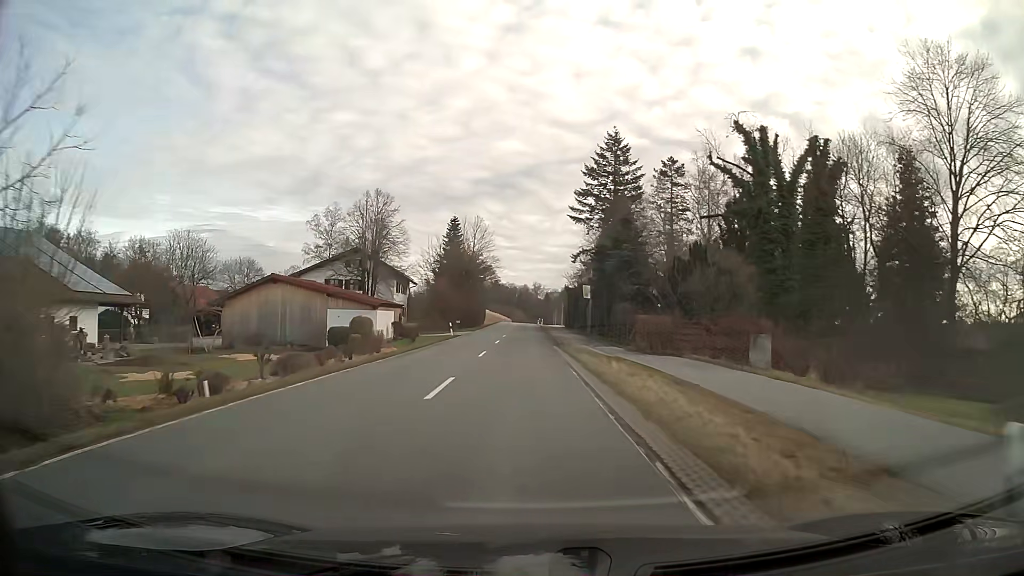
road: secondary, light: Day
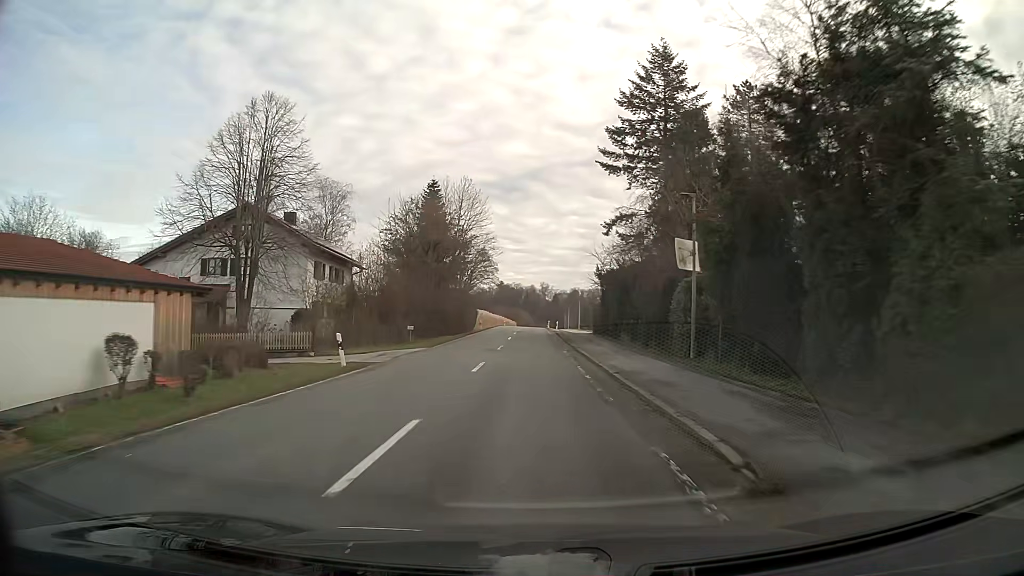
(-0.3, +30.7) m; -1°
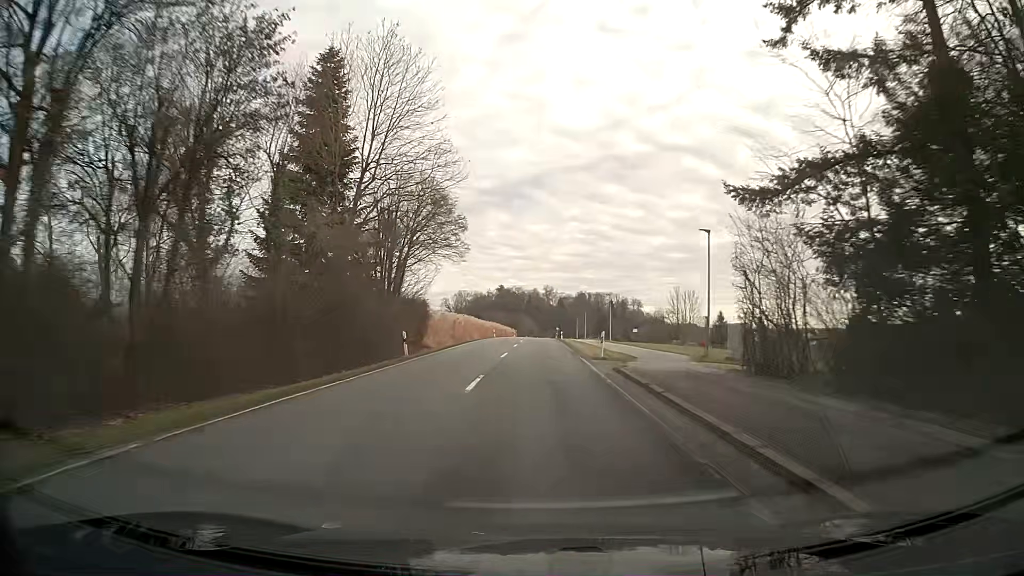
(-0.1, +41.5) m; 0°
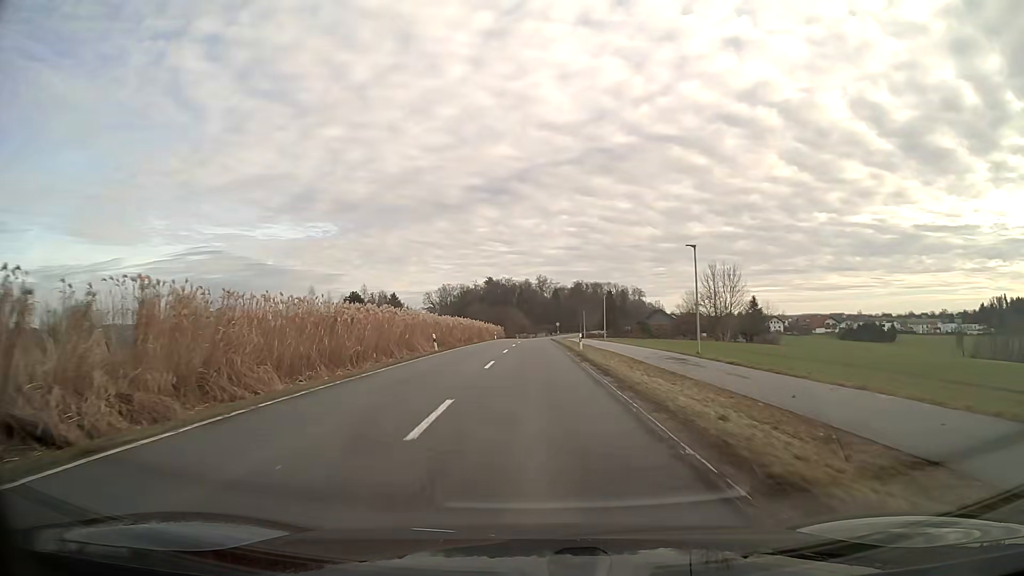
(+0.1, +41.7) m; 0°
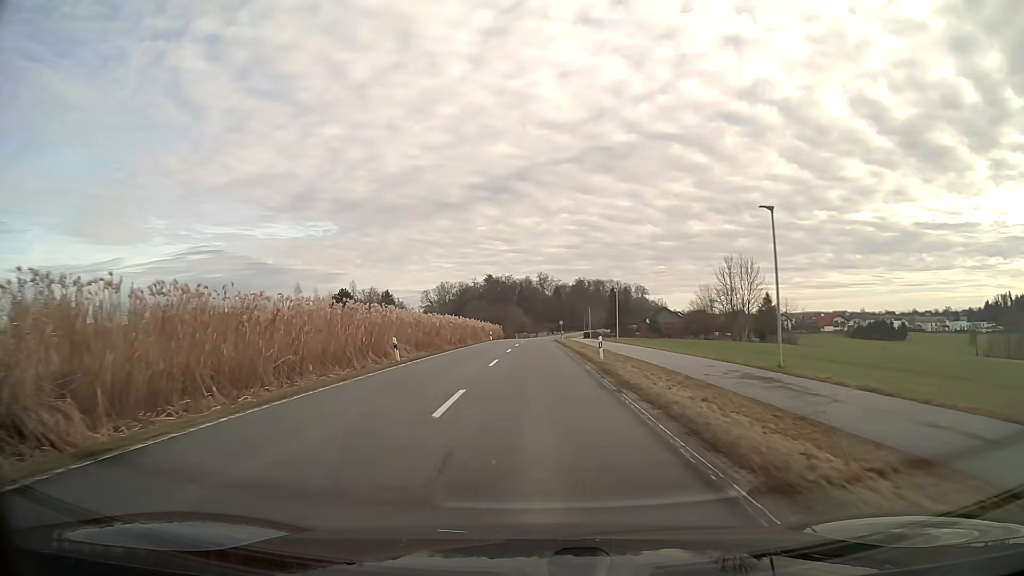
(0.0, +10.5) m; 0°
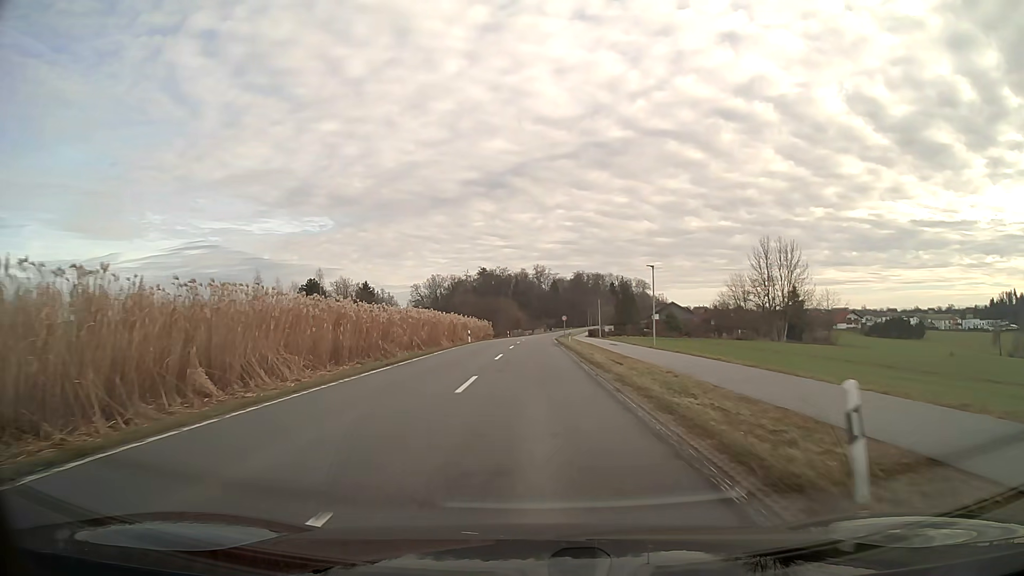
(+0.1, +21.1) m; 0°
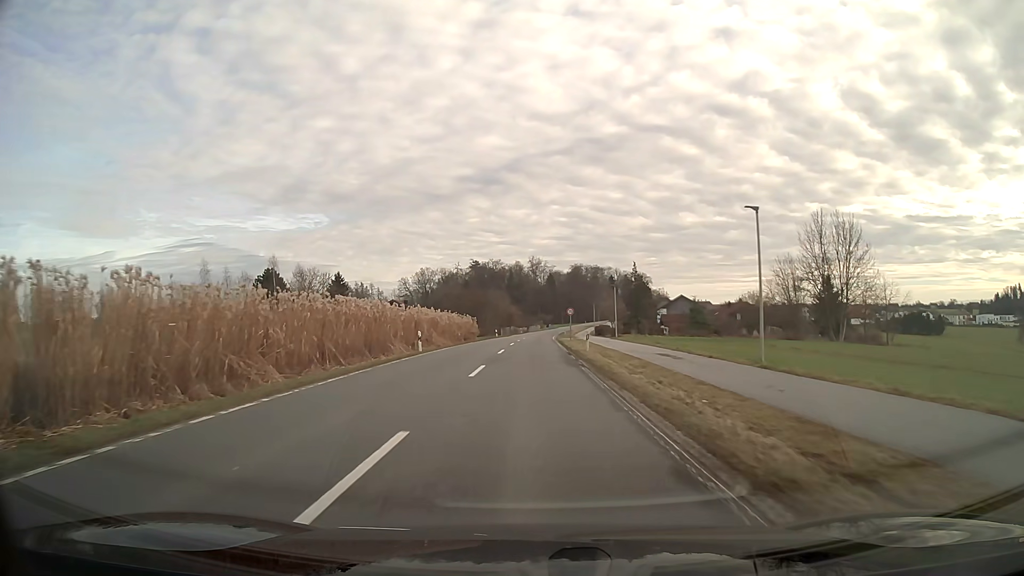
(+0.1, +21.2) m; 0°
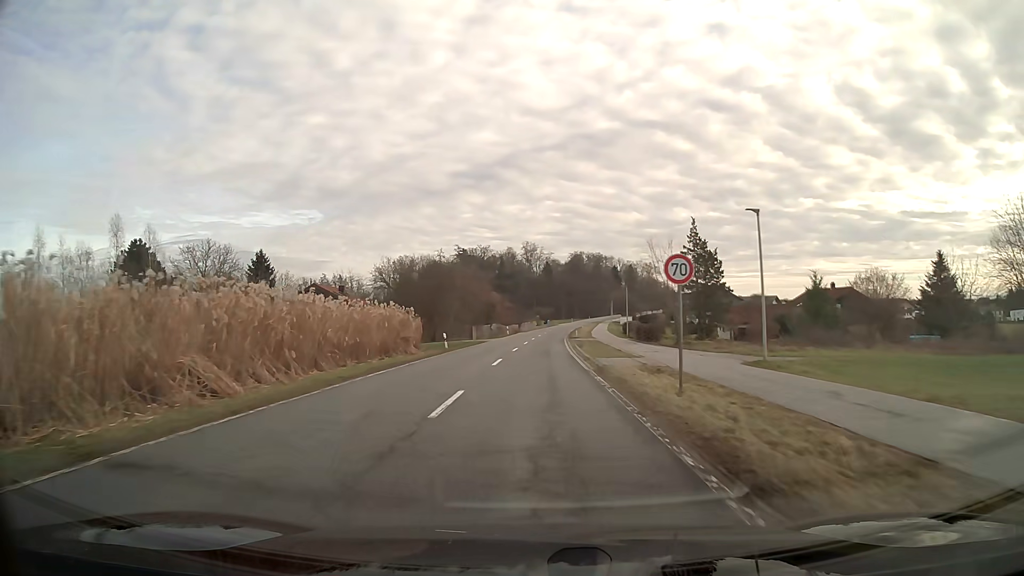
(+0.1, +43.1) m; +1°
